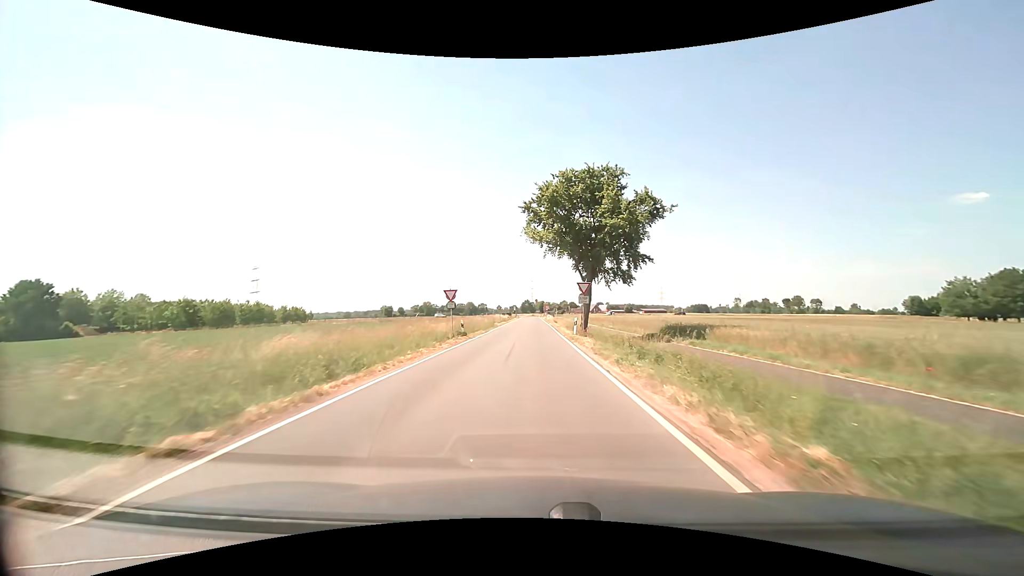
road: secondary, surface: asphalt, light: Day
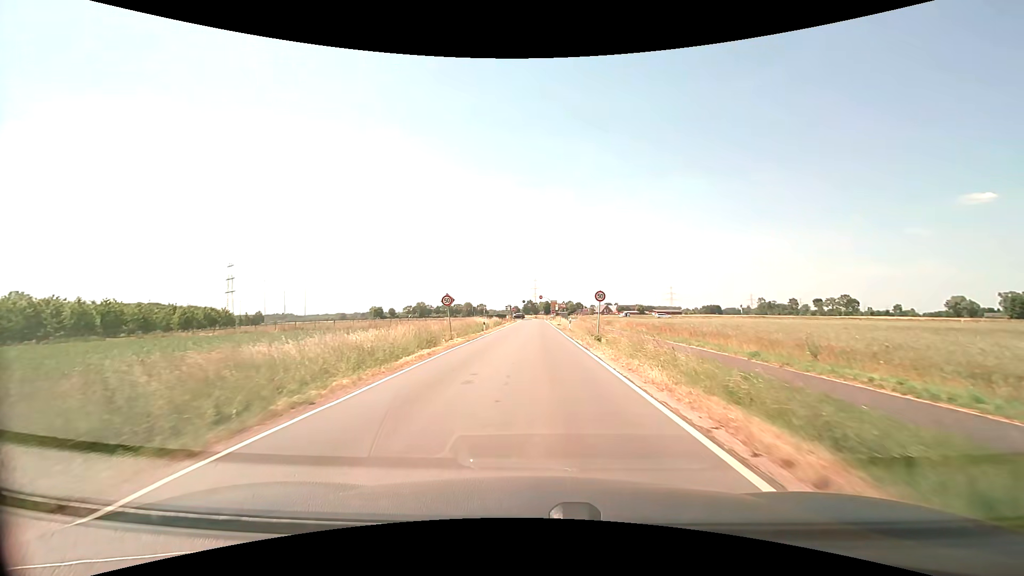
(-0.2, +45.1) m; 0°
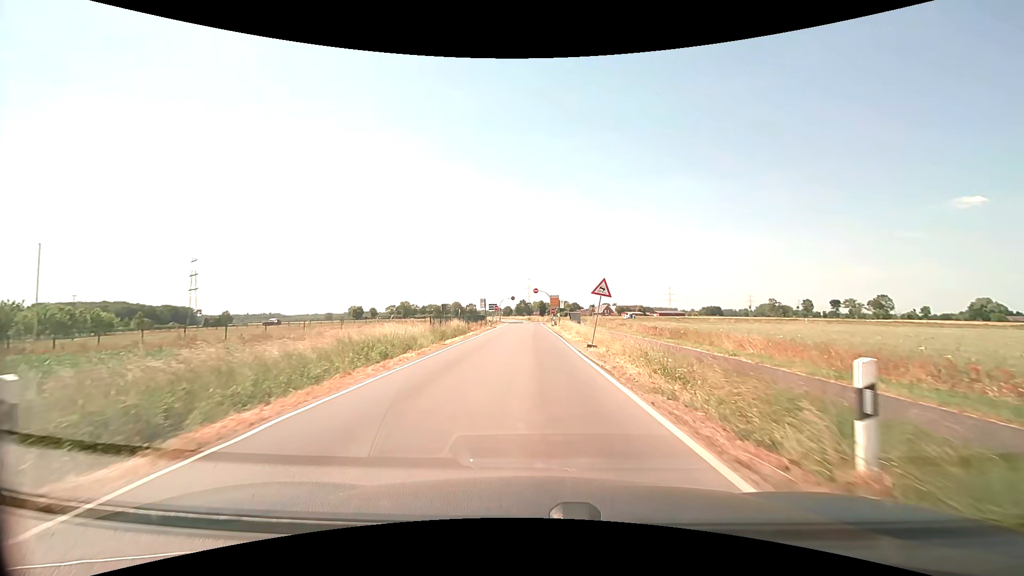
(+0.2, +36.6) m; +1°
